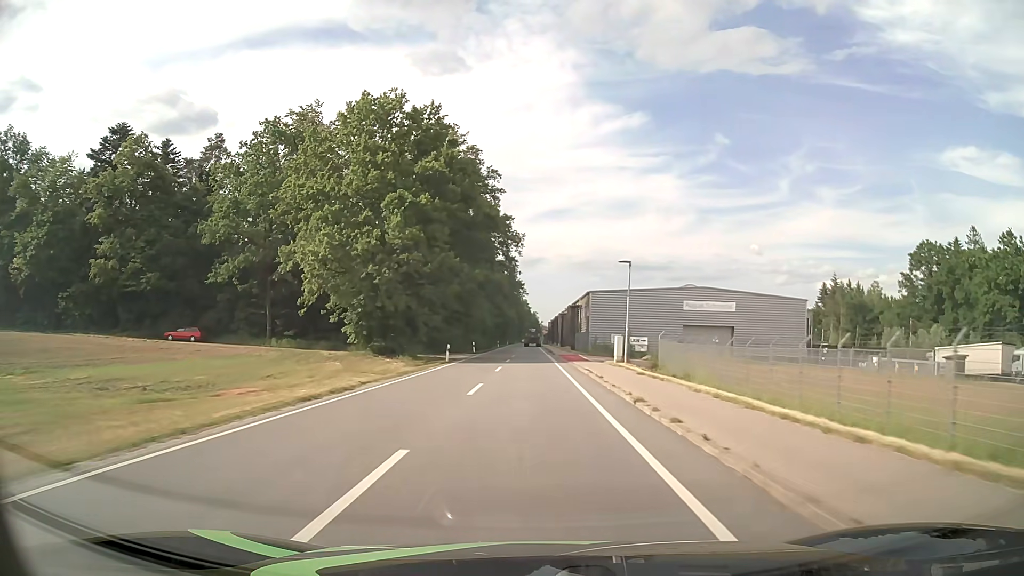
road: tertiary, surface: asphalt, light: Day
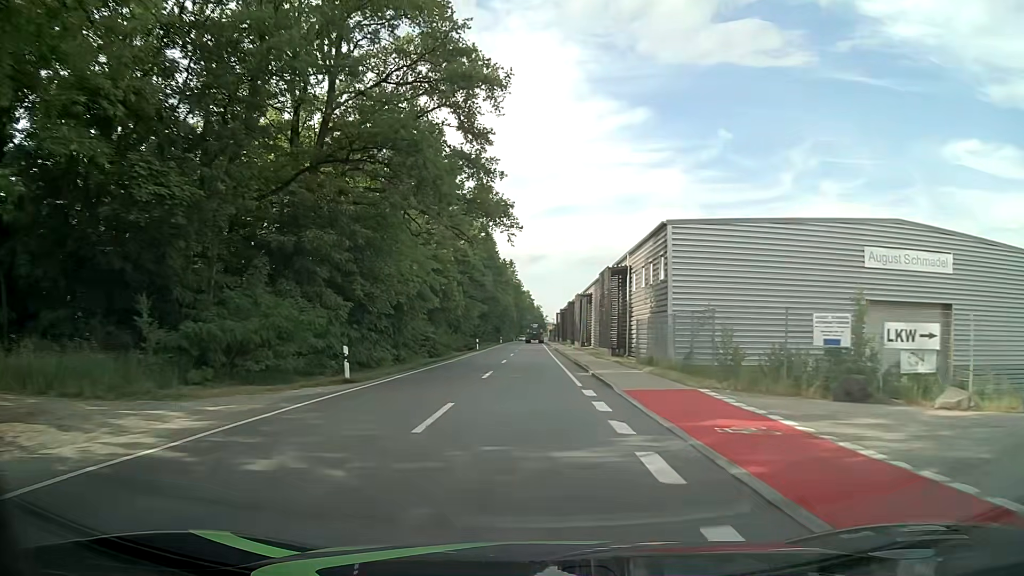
(0.0, +43.1) m; 0°
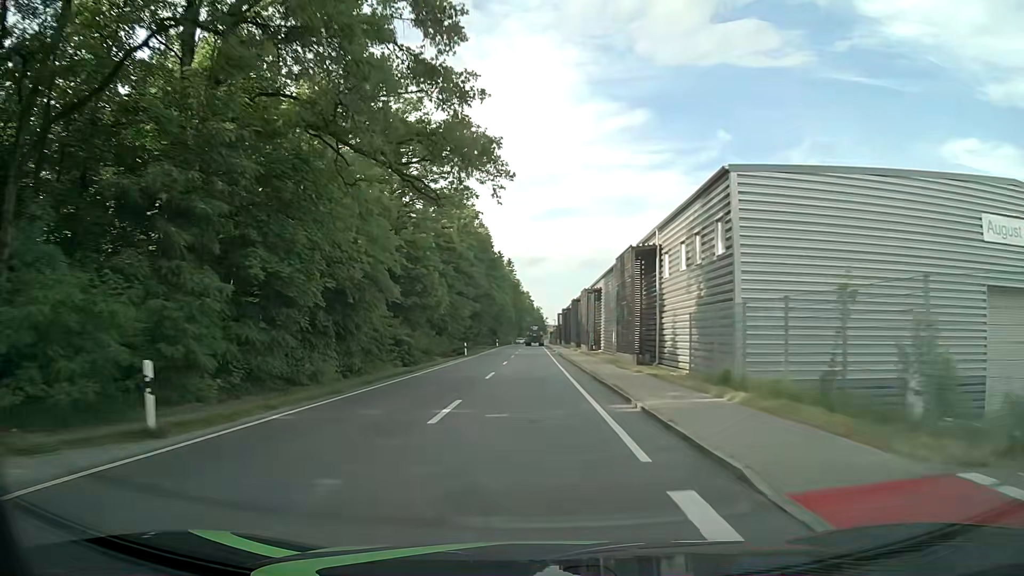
(0.0, +10.8) m; 0°
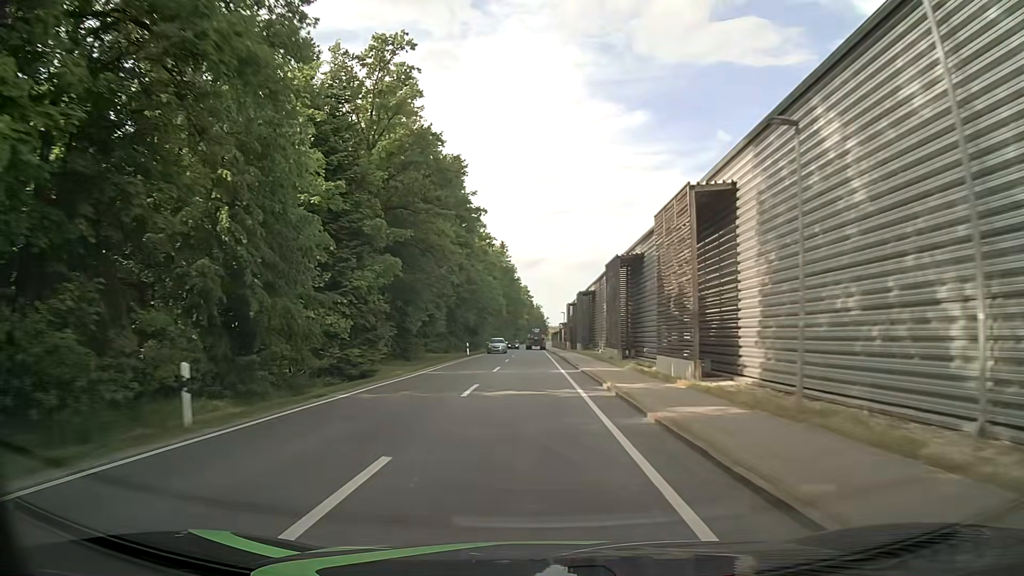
(-0.3, +43.0) m; 0°
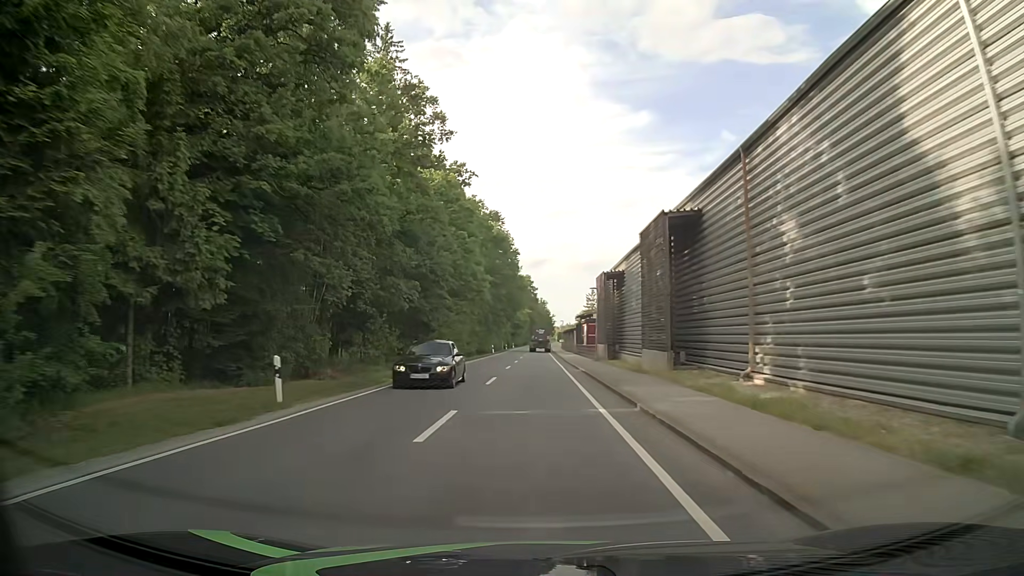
(-0.1, +42.9) m; 0°
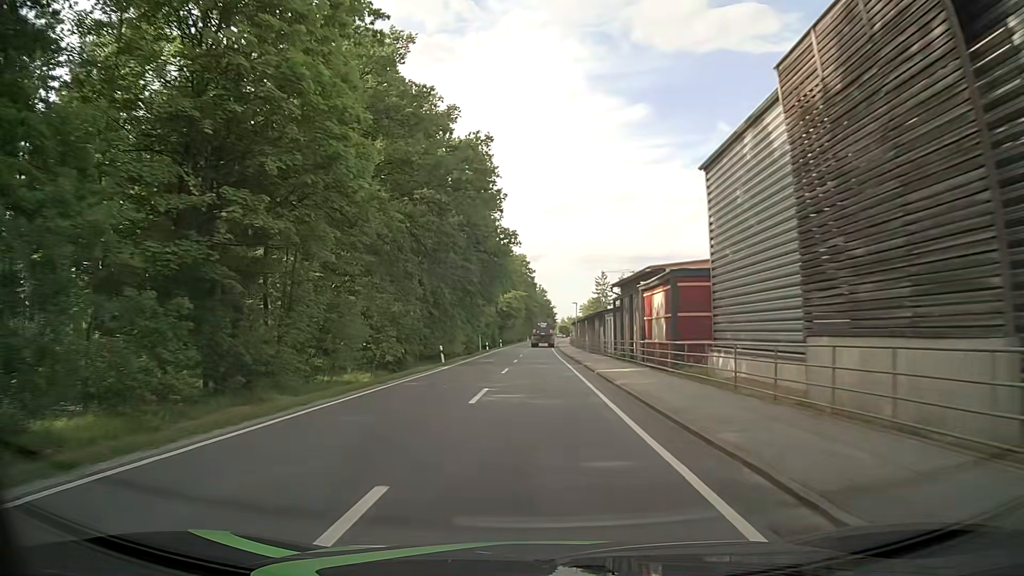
(0.0, +43.1) m; 0°
